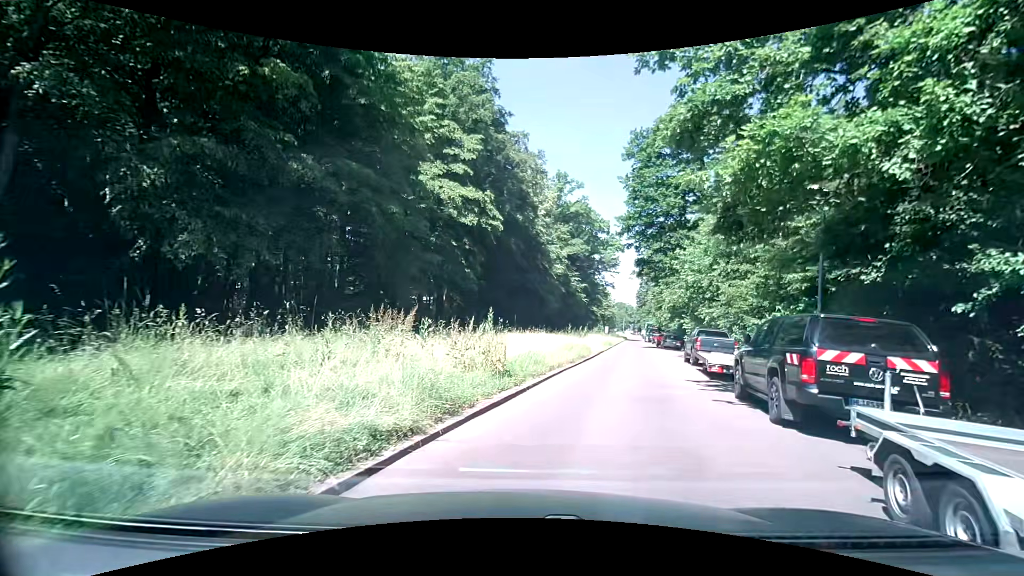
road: unclassified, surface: asphalt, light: Day
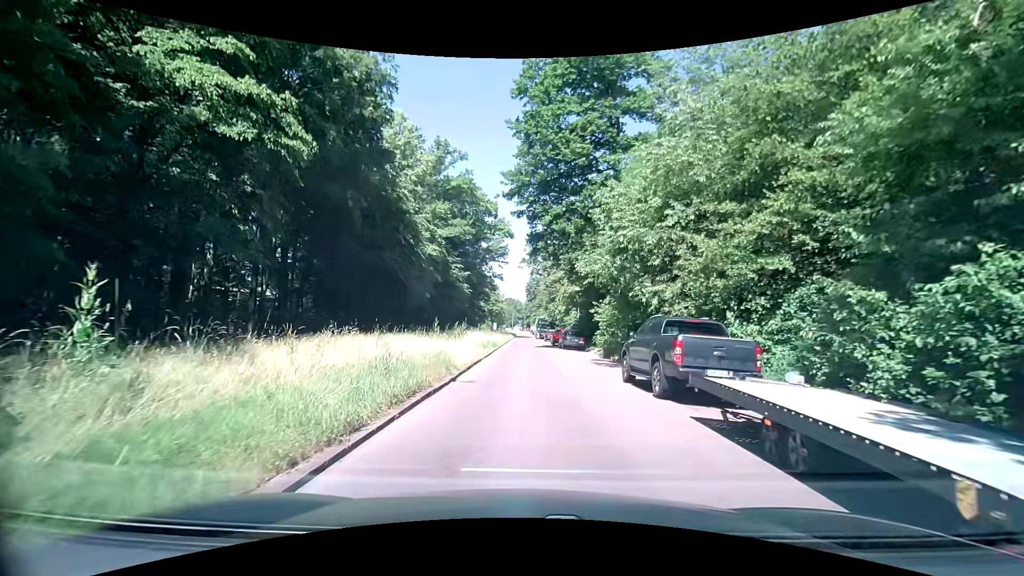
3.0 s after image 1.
(+2.2, +13.9) m; +12°
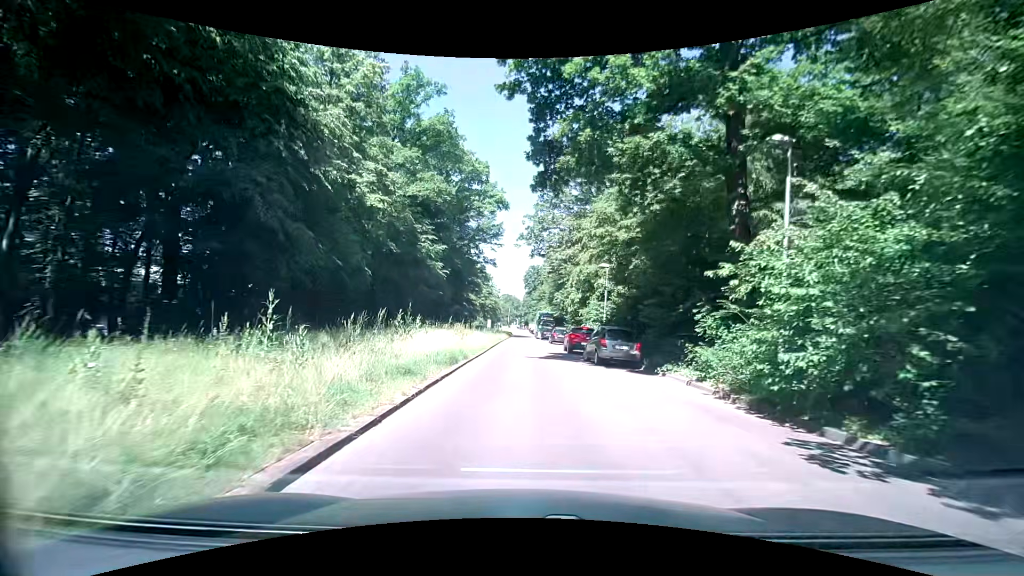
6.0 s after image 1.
(+0.2, +20.2) m; +1°
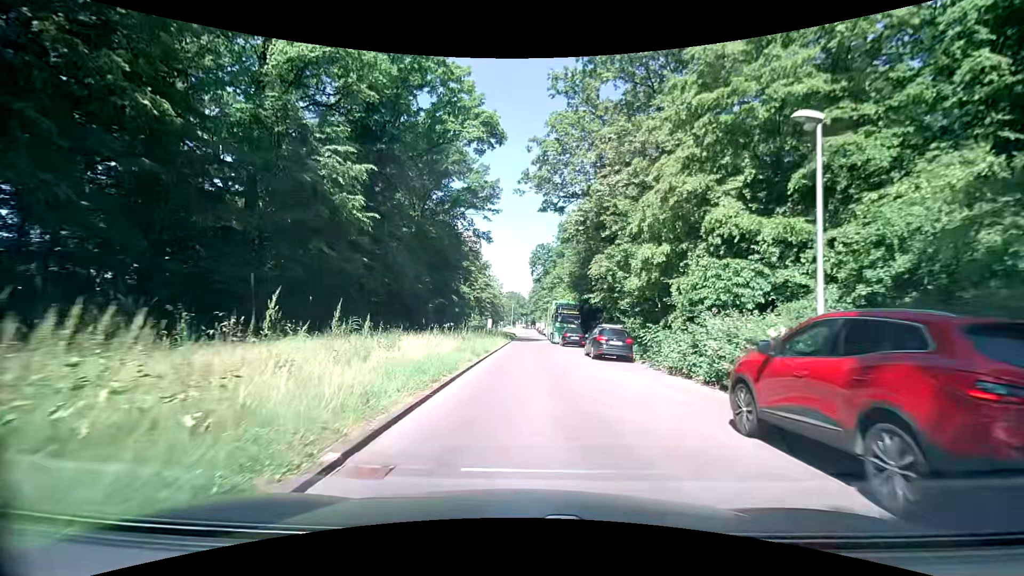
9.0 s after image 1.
(-0.6, +25.5) m; -1°
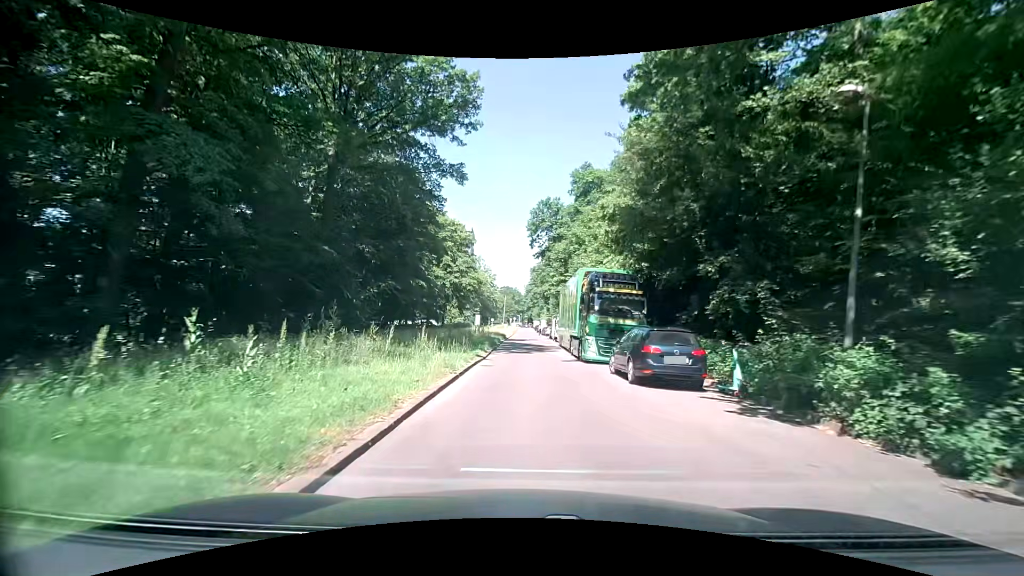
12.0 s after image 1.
(-0.2, +25.6) m; -1°
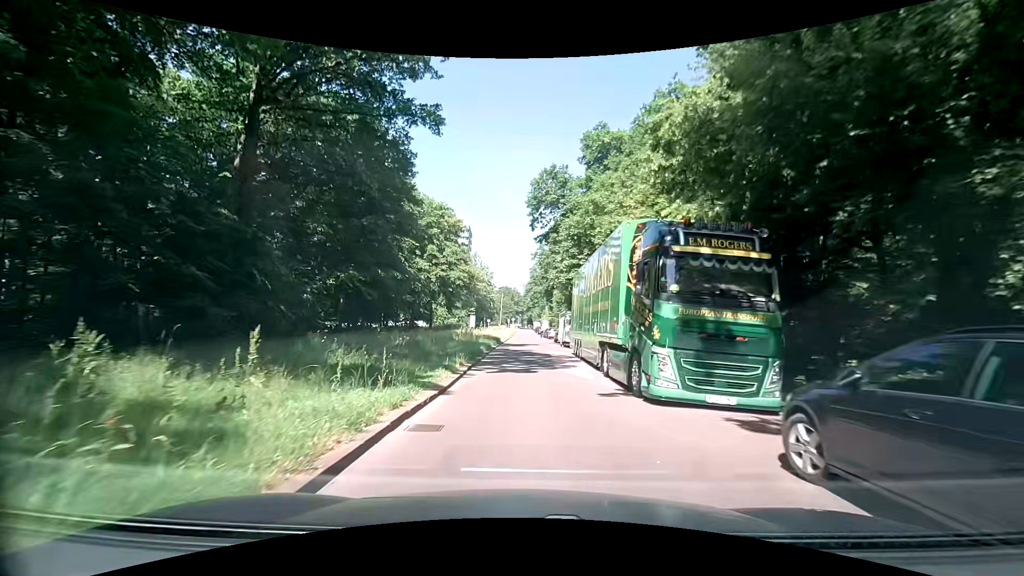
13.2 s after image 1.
(0.0, +10.3) m; -1°
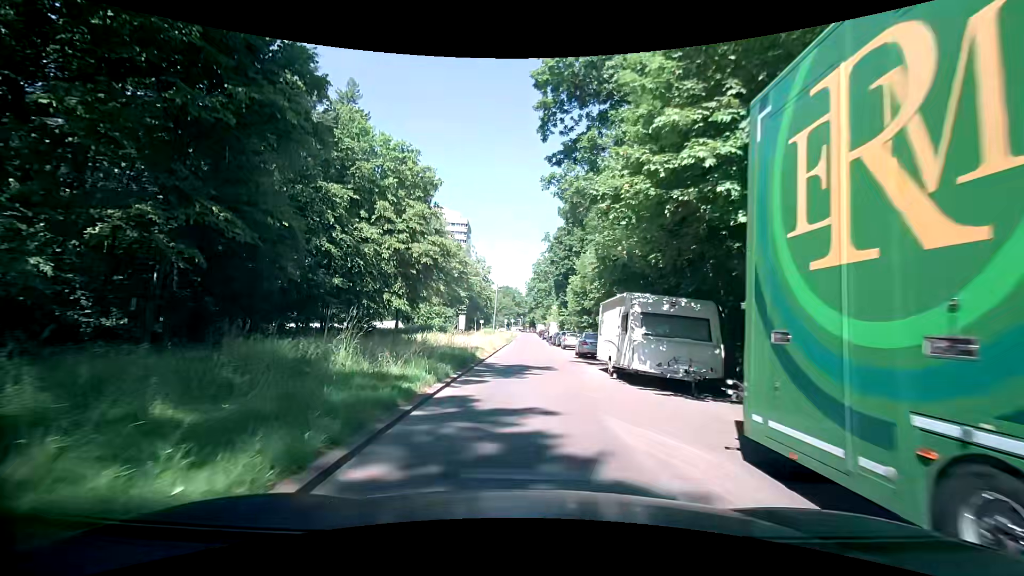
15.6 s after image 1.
(+0.8, +20.2) m; +2°
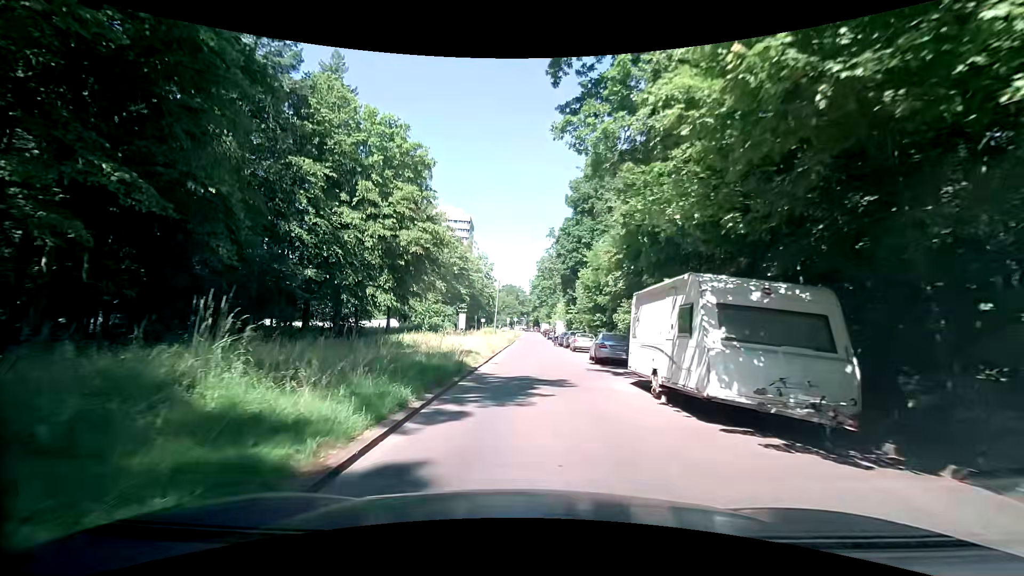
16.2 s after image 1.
(0.0, +4.8) m; -2°
(0, +10) (0, +20) (+1, +30) (+1, +40) (+2, +50) (+2, +60) (+2, +70) (+3, +80) (+3, +90) (+3, +100) m
